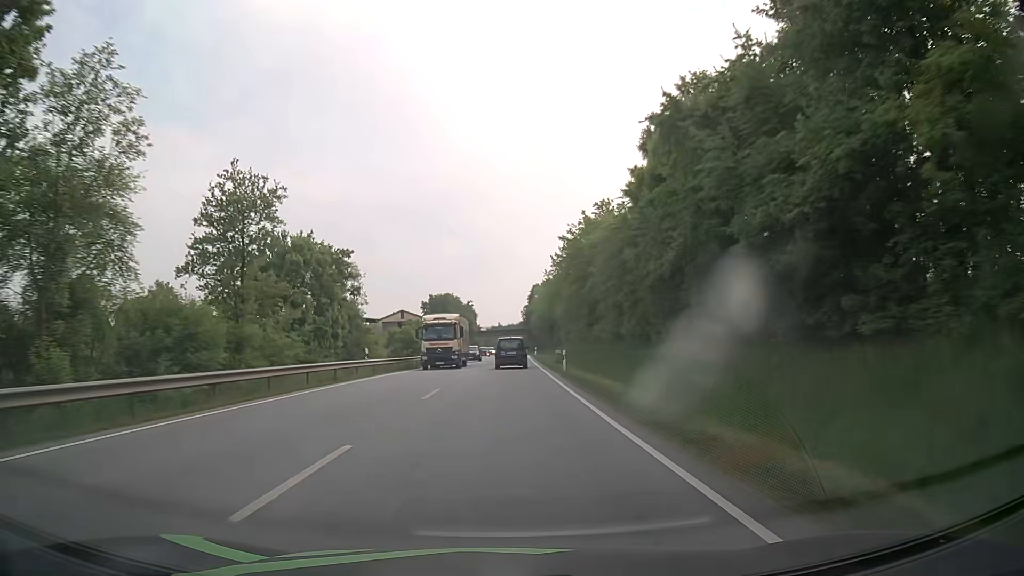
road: primary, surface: asphalt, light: Day
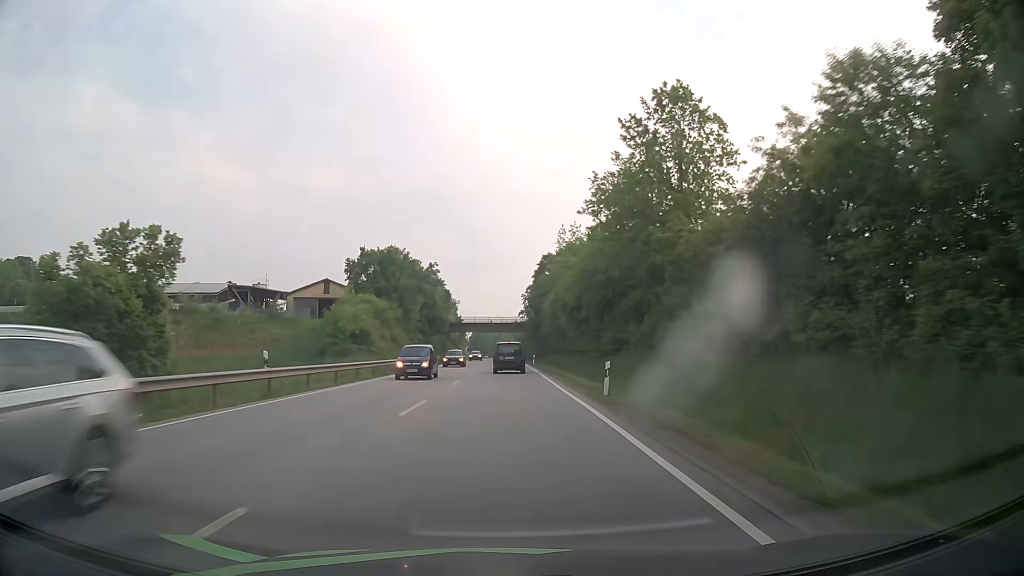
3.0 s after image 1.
(+0.3, +64.3) m; 0°
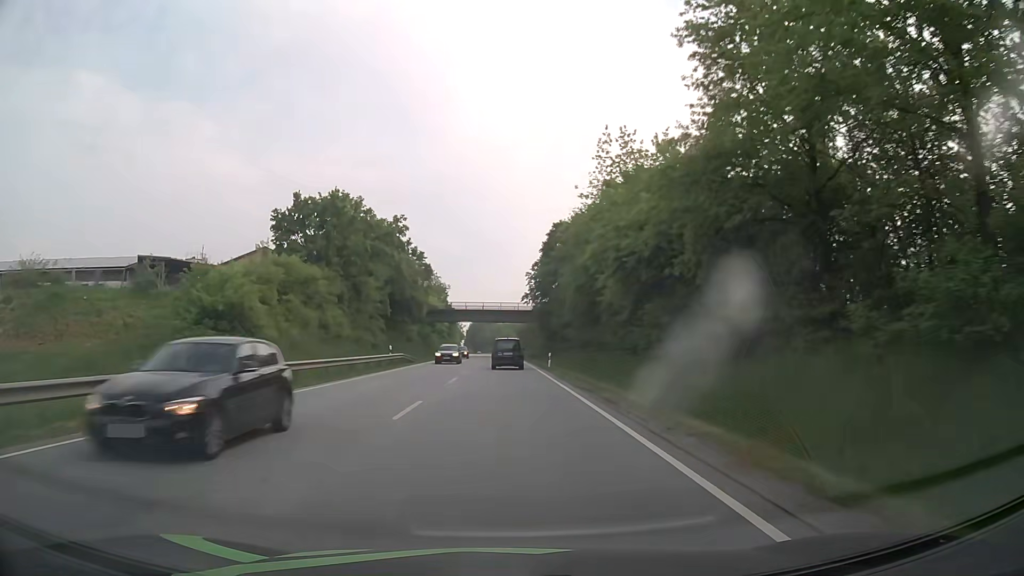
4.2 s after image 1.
(0.0, +25.7) m; 0°
(0, +10) (0, +20) (0, +30) (0, +40) (0, +50) (0, +60) (0, +70) (-1, +80) (-1, +90) (-1, +100) m
